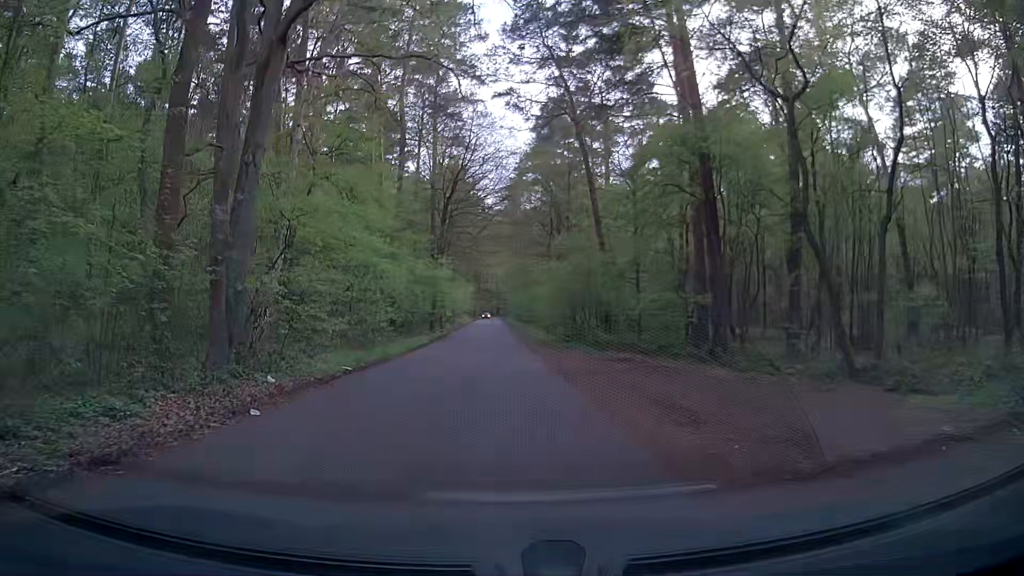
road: residential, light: Day
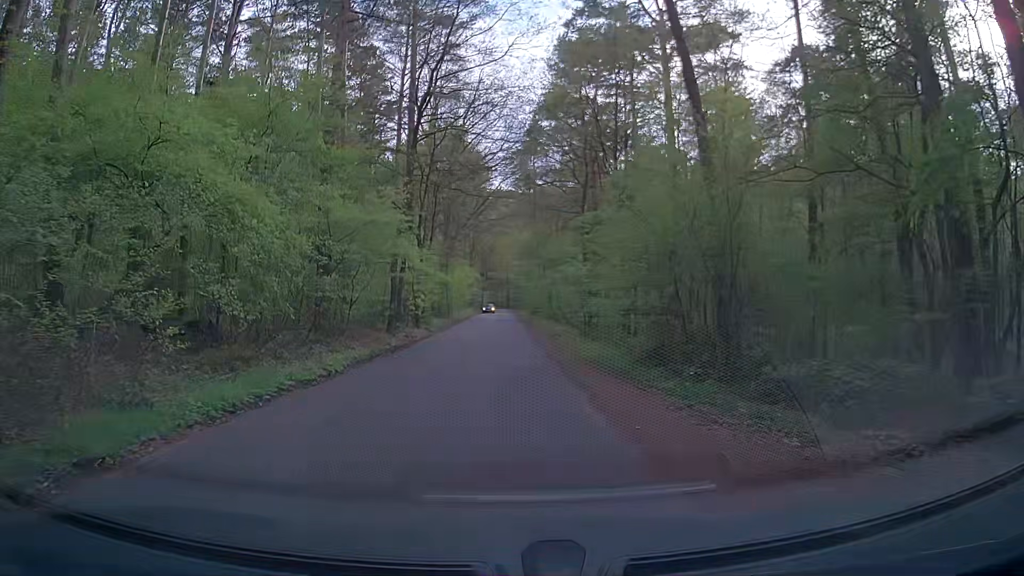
(+0.6, +19.0) m; +1°
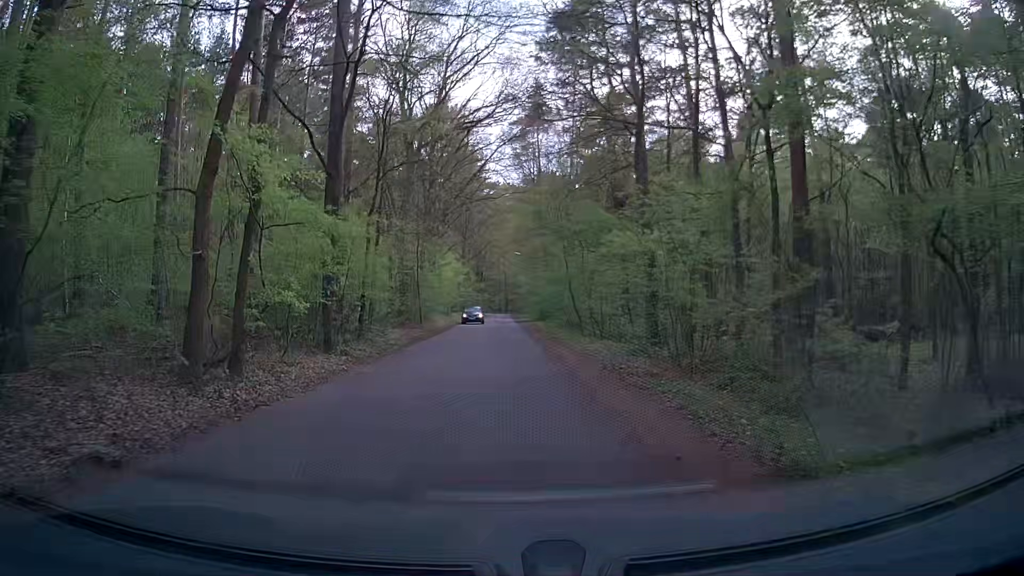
(+0.2, +16.6) m; 0°
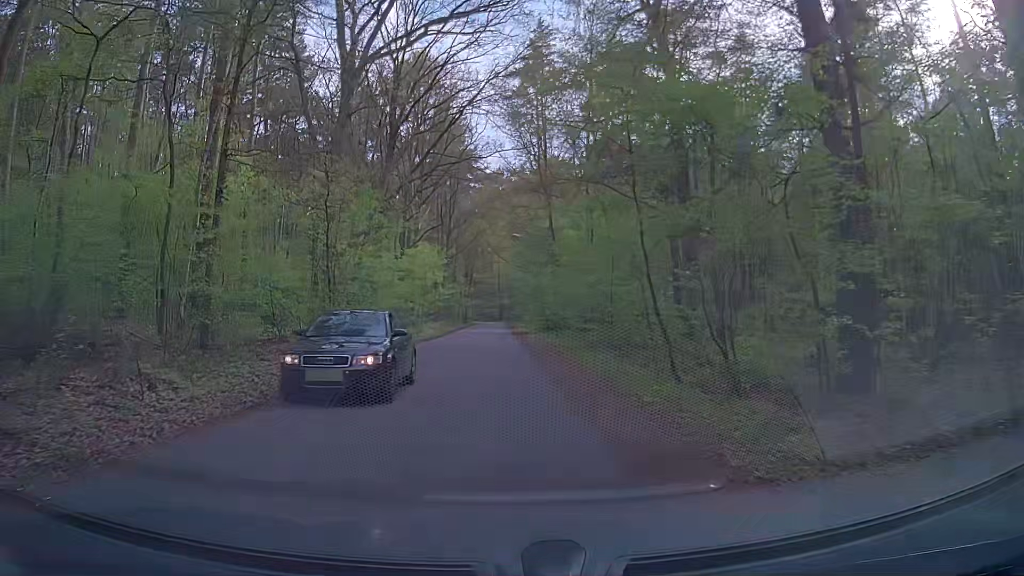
(0.0, +17.5) m; +1°
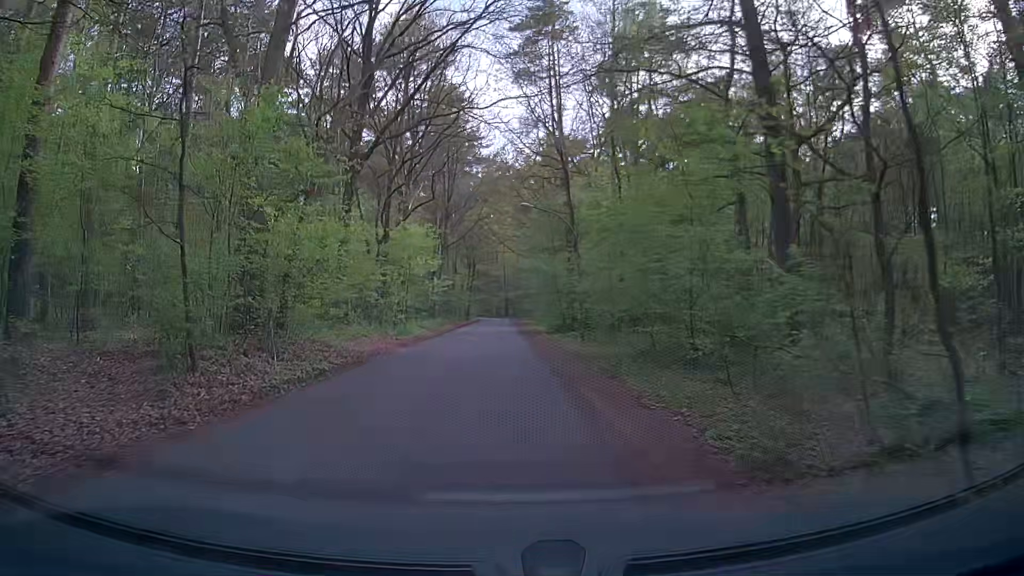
(0.0, +9.1) m; 0°
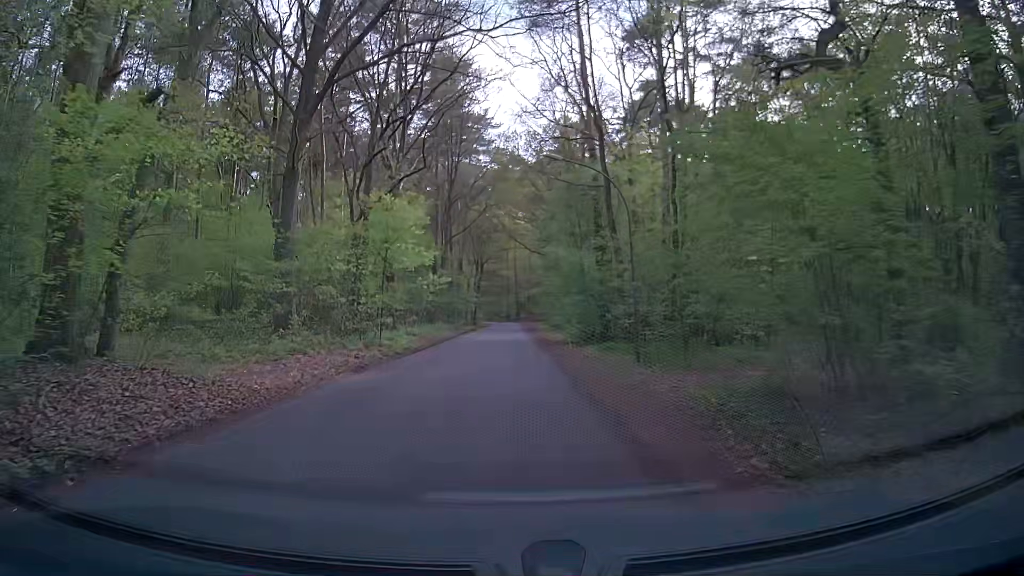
(-0.2, +9.3) m; -2°
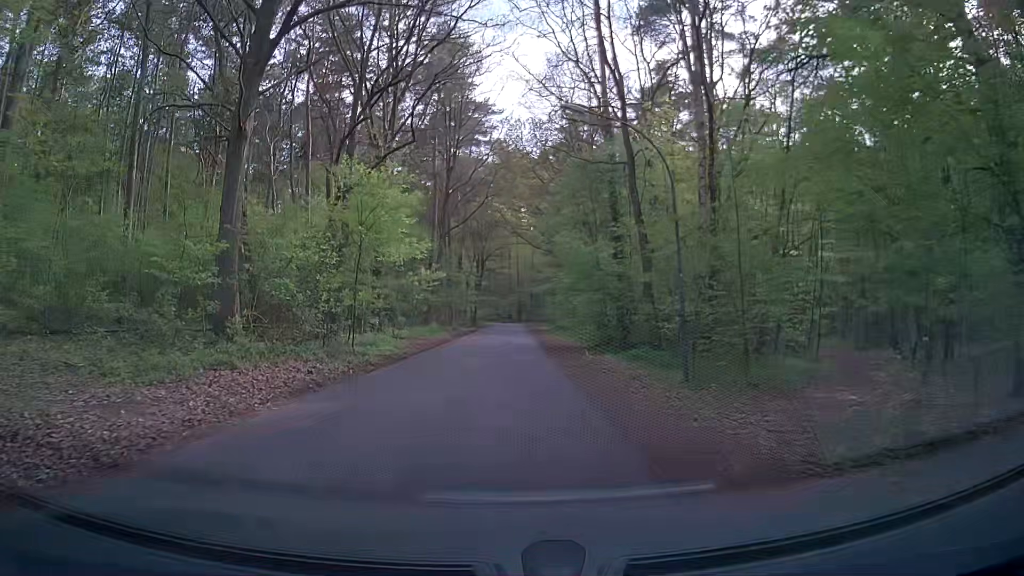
(+0.1, +4.6) m; +1°
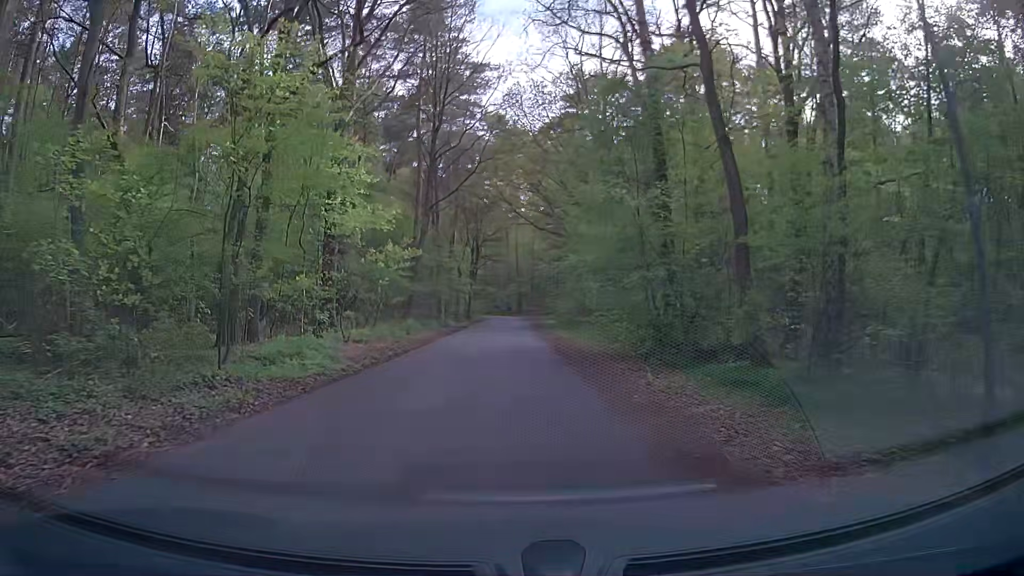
(0.0, +9.2) m; 0°
(0, +10) (0, +20) (0, +30) (+1, +40) (+1, +50) (+1, +60) (+1, +70) (+2, +80) (+1, +90) (-2, +99) m
